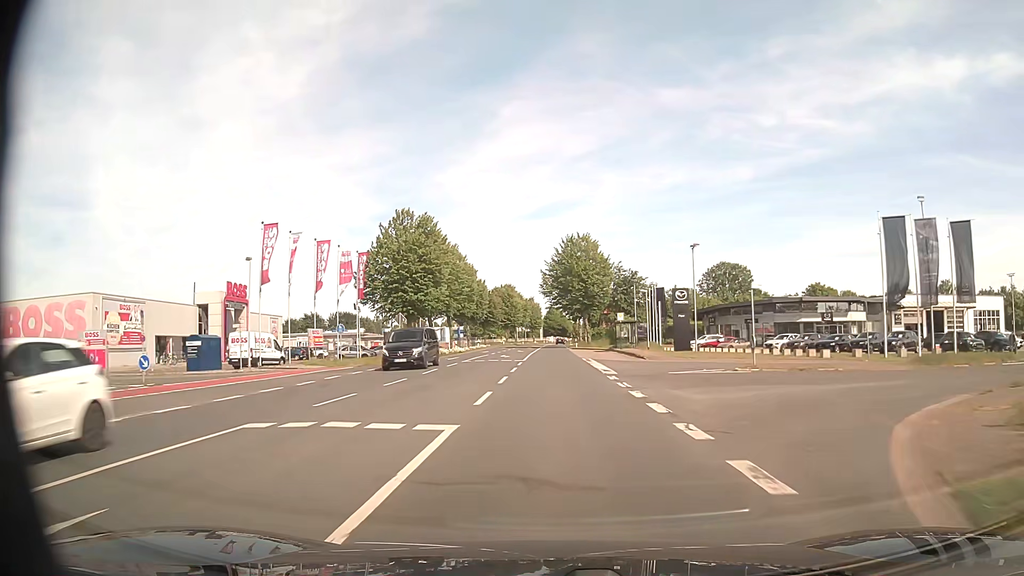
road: secondary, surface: asphalt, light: Day
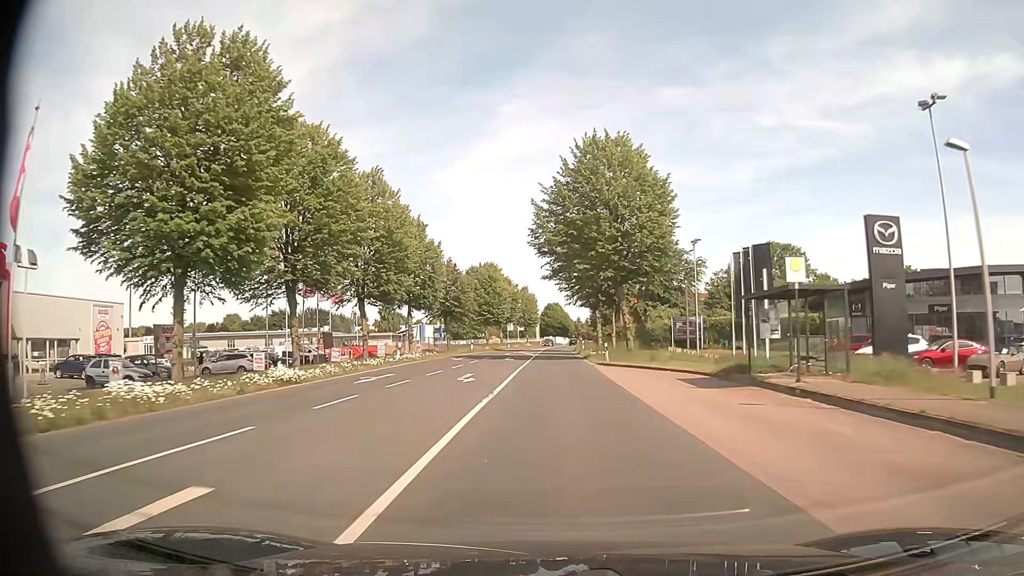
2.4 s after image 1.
(-0.1, +41.6) m; 0°
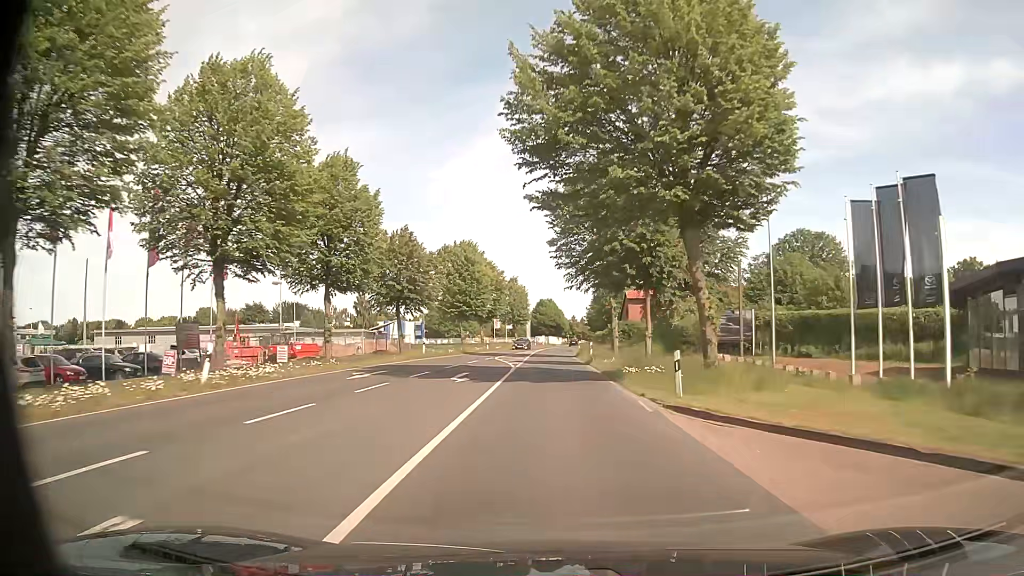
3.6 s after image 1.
(0.0, +21.3) m; 0°
